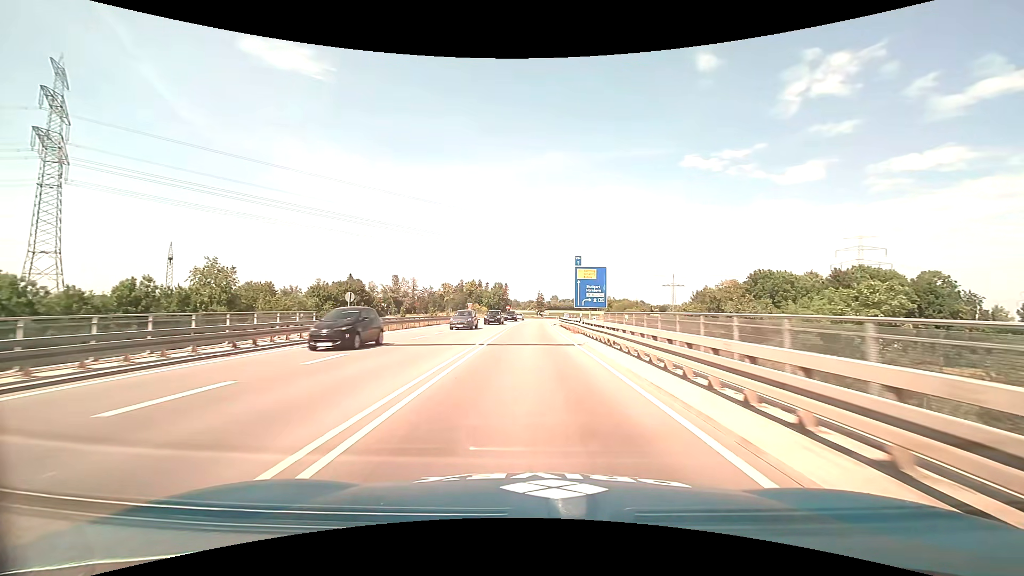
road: trunk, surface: asphalt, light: Day
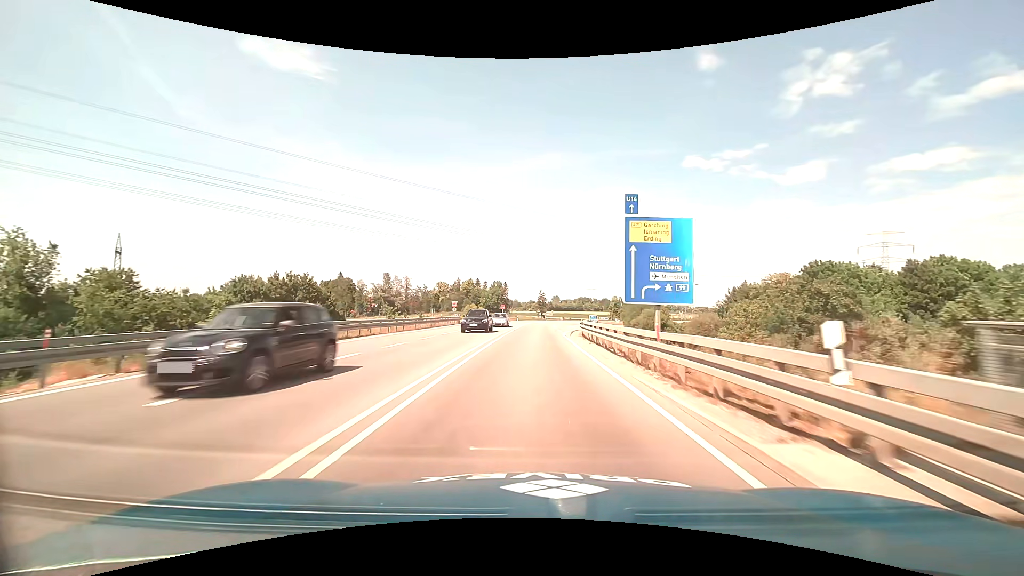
(0.0, +23.1) m; 0°
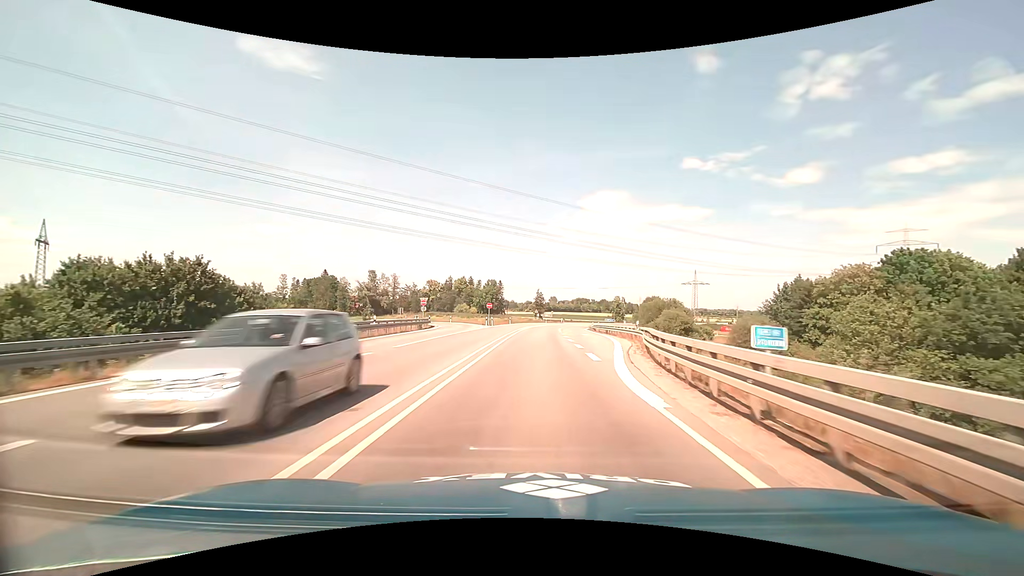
(0.0, +23.0) m; 0°
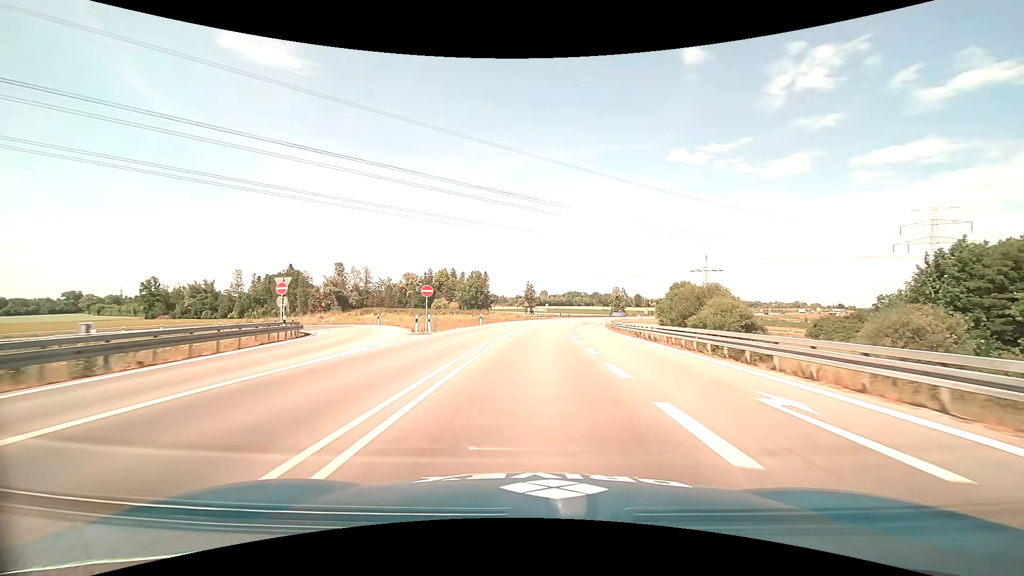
(+0.5, +34.6) m; +1°
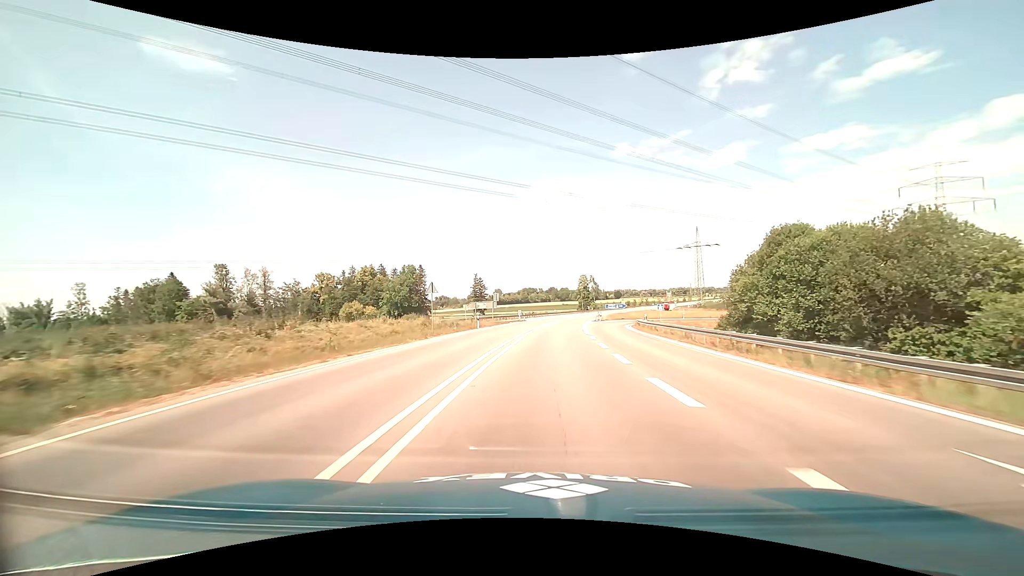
(+2.0, +57.2) m; +5°
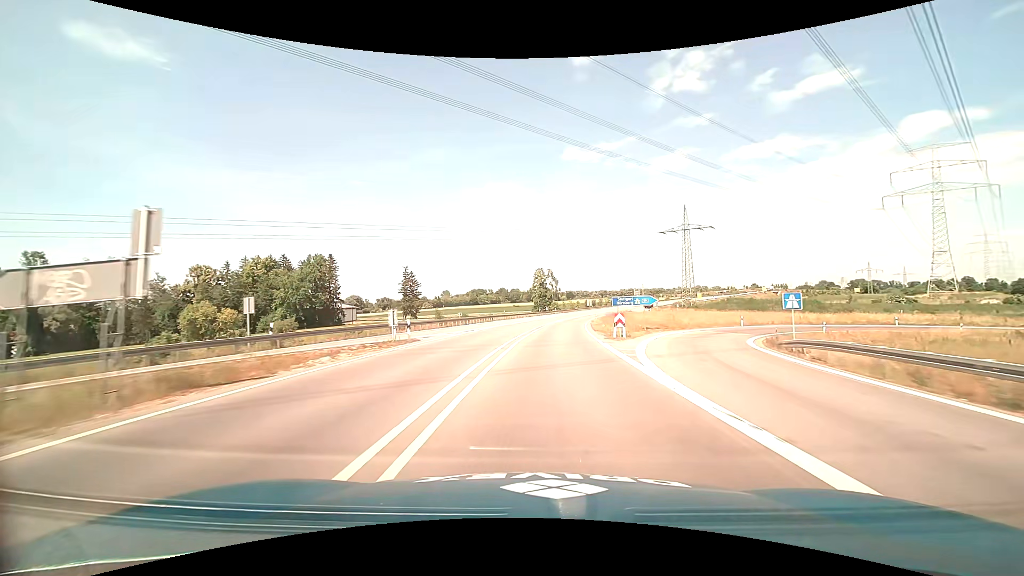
(+2.1, +46.9) m; +6°
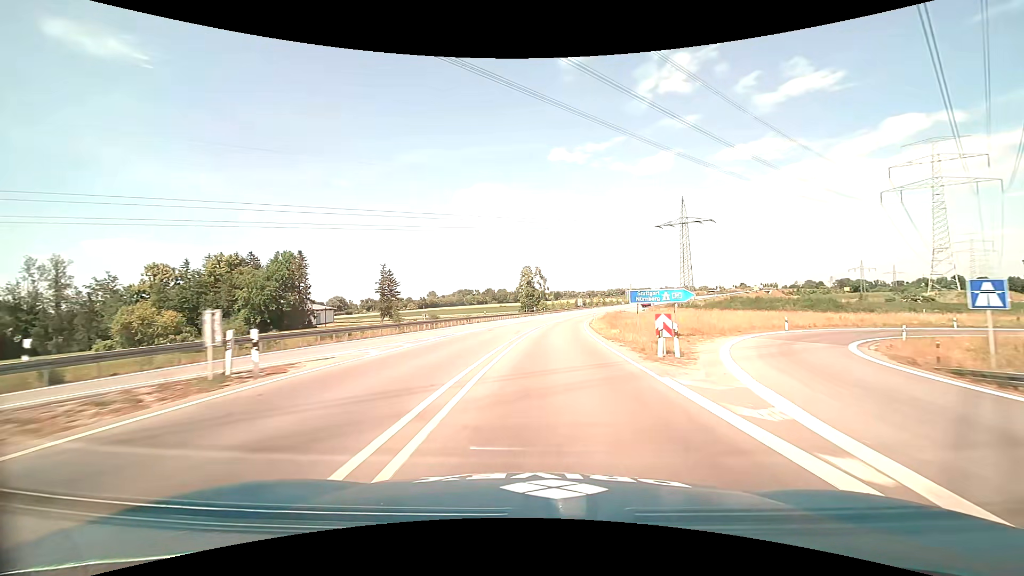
(+0.2, +11.9) m; +1°
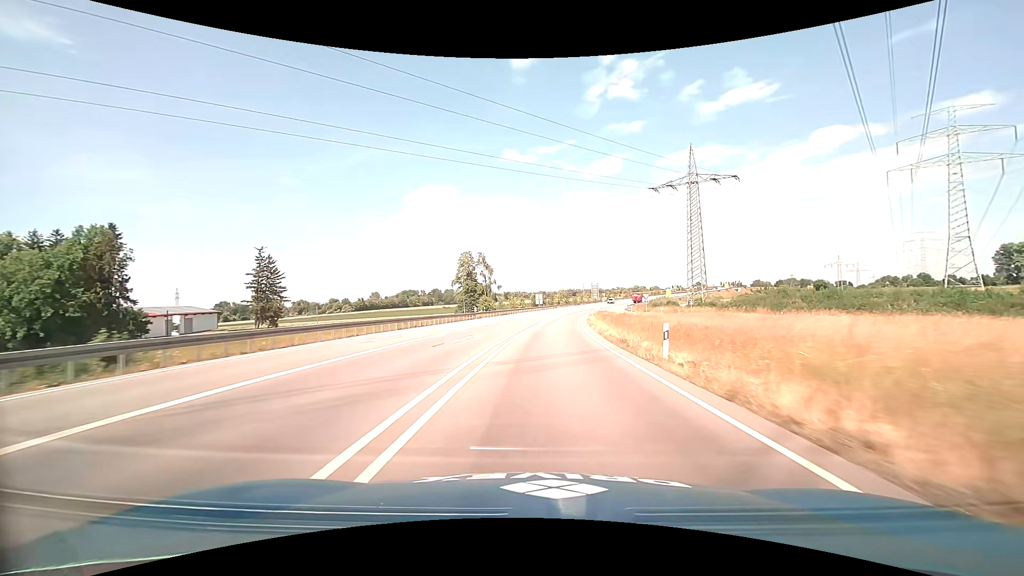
(+2.4, +48.7) m; +6°
(0, +10) (0, +20) (+1, +30) (+1, +40) (+2, +50) (+3, +60) (+5, +70) (+6, +80) (+8, +90) (+10, +99) m
